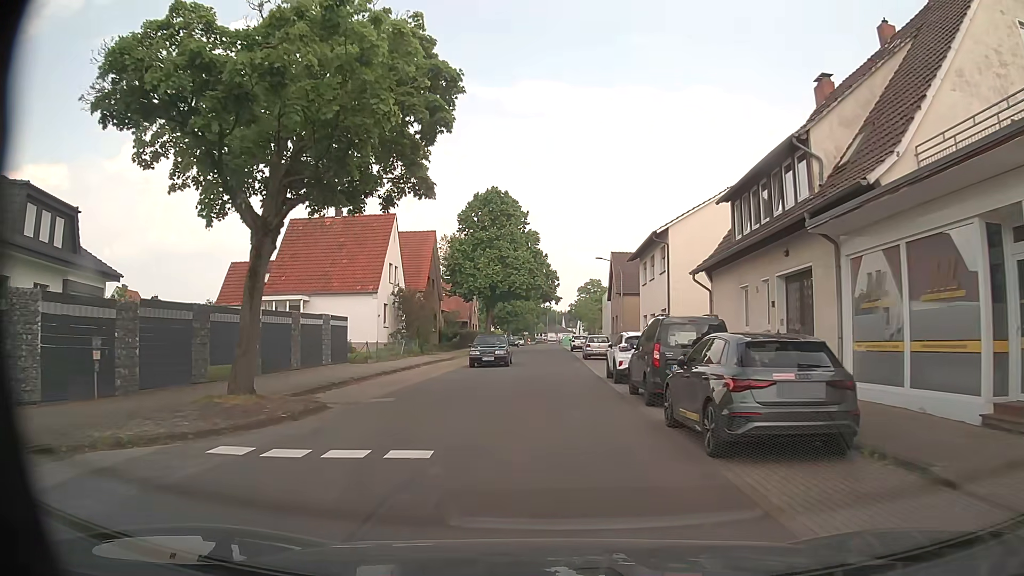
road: tertiary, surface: asphalt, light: Day
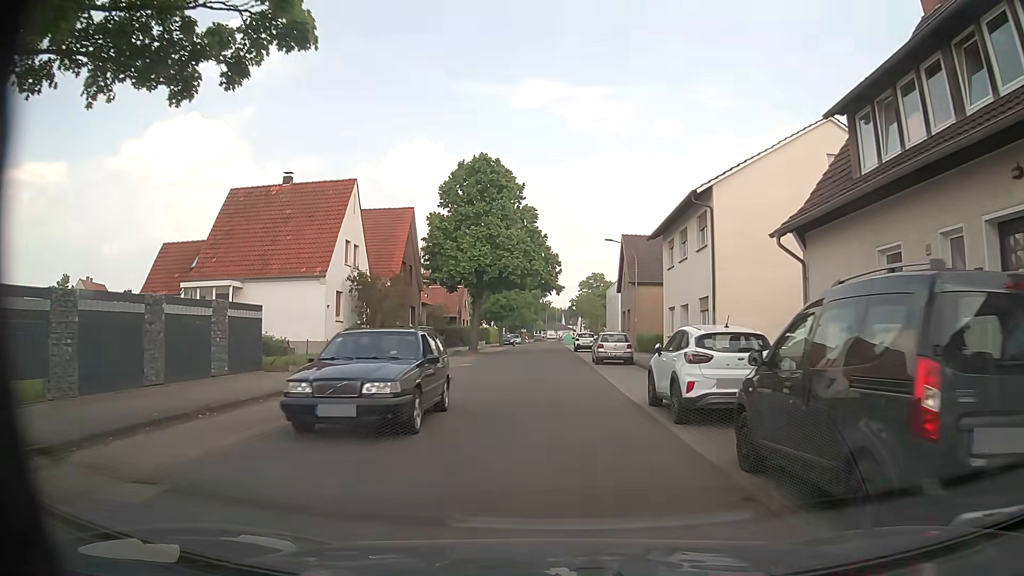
(0.0, +9.6) m; +1°
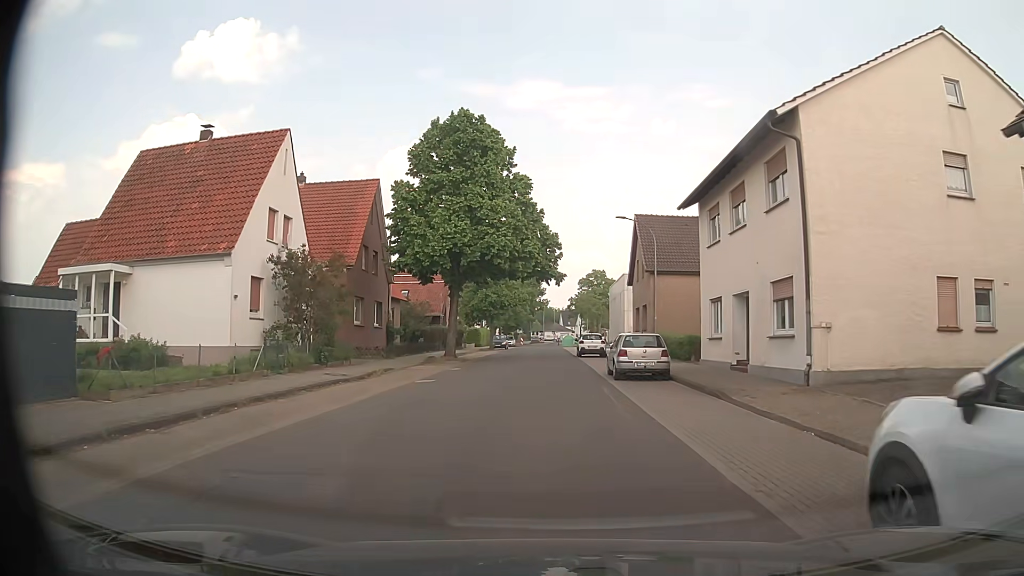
(-0.2, +9.6) m; 0°
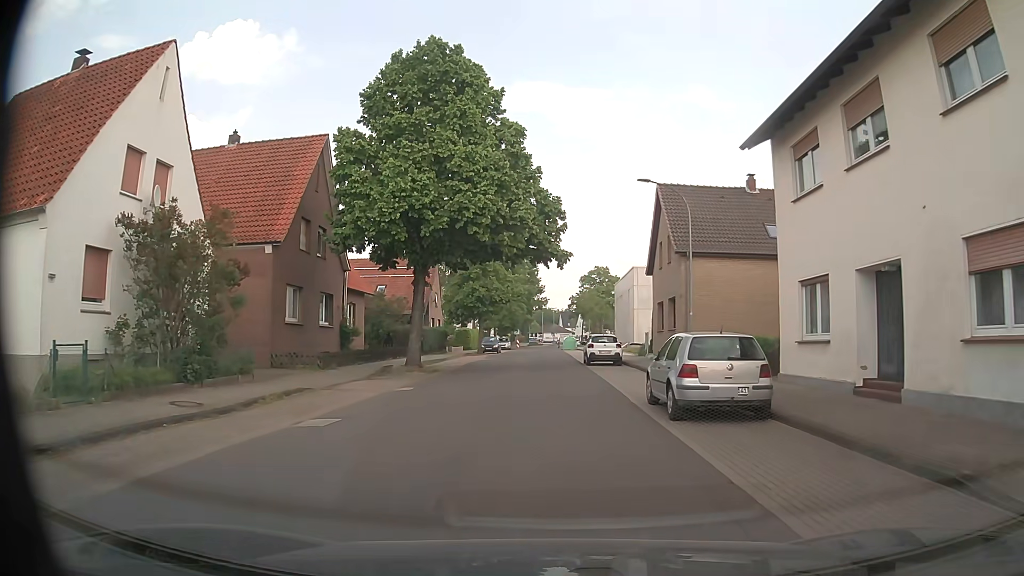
(-0.1, +9.6) m; -1°
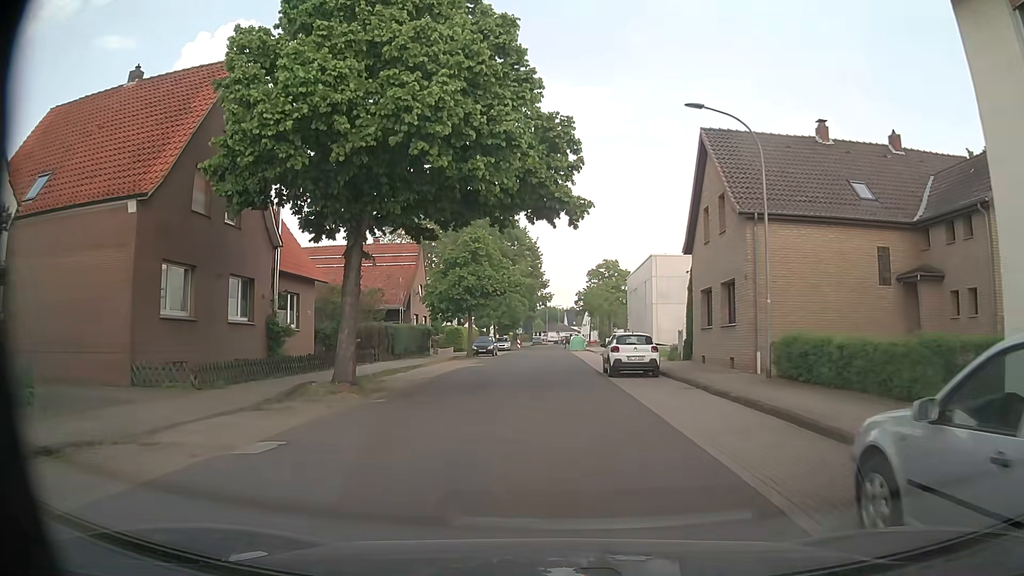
(0.0, +9.6) m; 0°
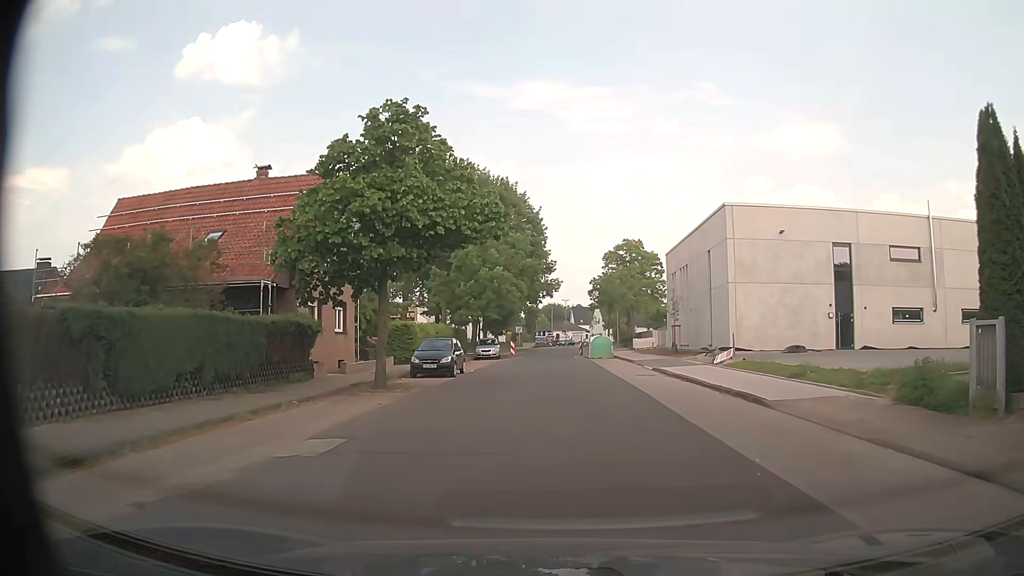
(-0.2, +23.9) m; -1°
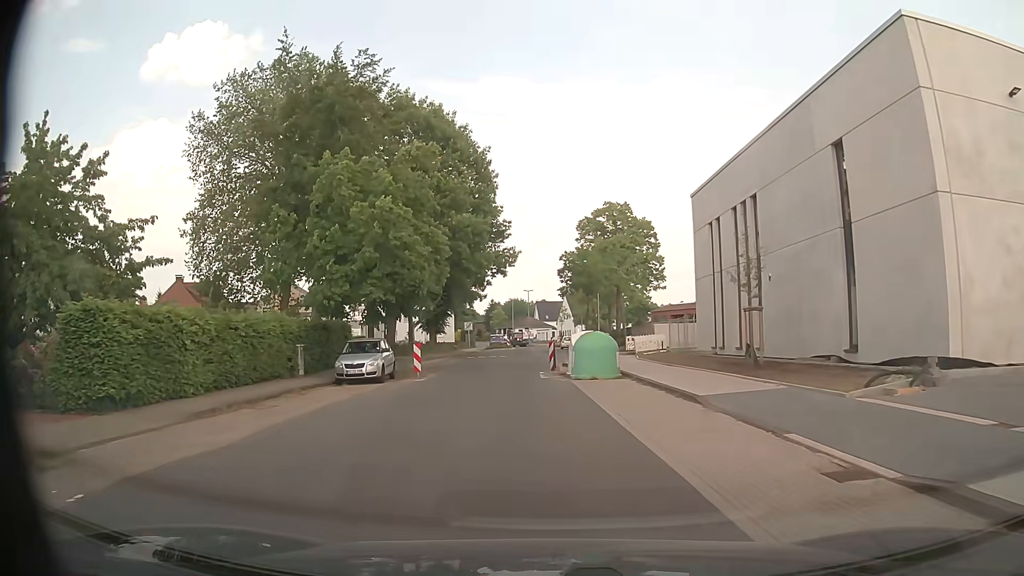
(+1.2, +24.1) m; +4°
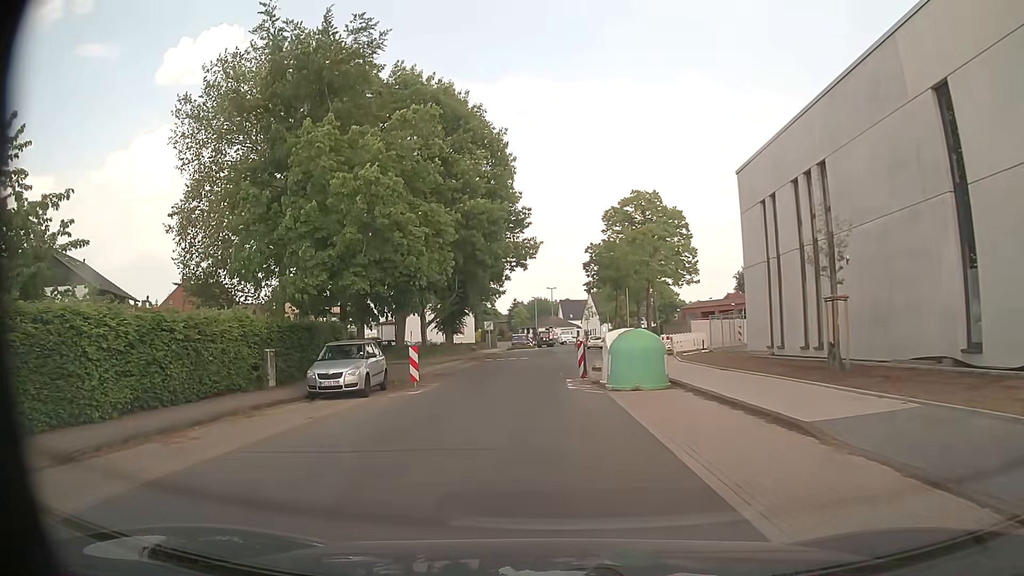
(-0.1, +4.8) m; -2°
(-1, +10) (-1, +20) (0, +30) (+1, +40) (+2, +50) (+3, +60) (+2, +70) (+1, +80) (+2, +90) (+3, +99) m
